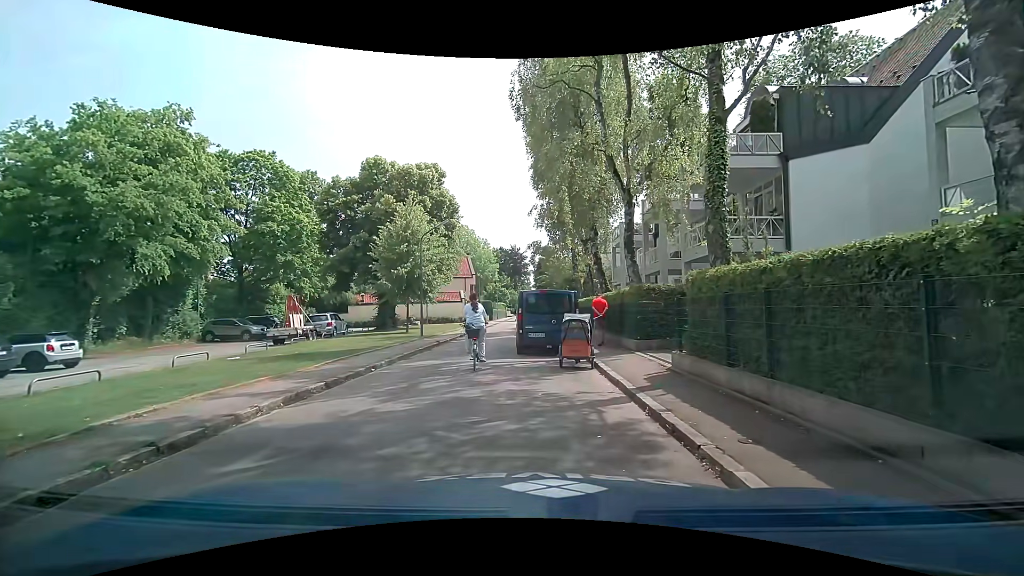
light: Day
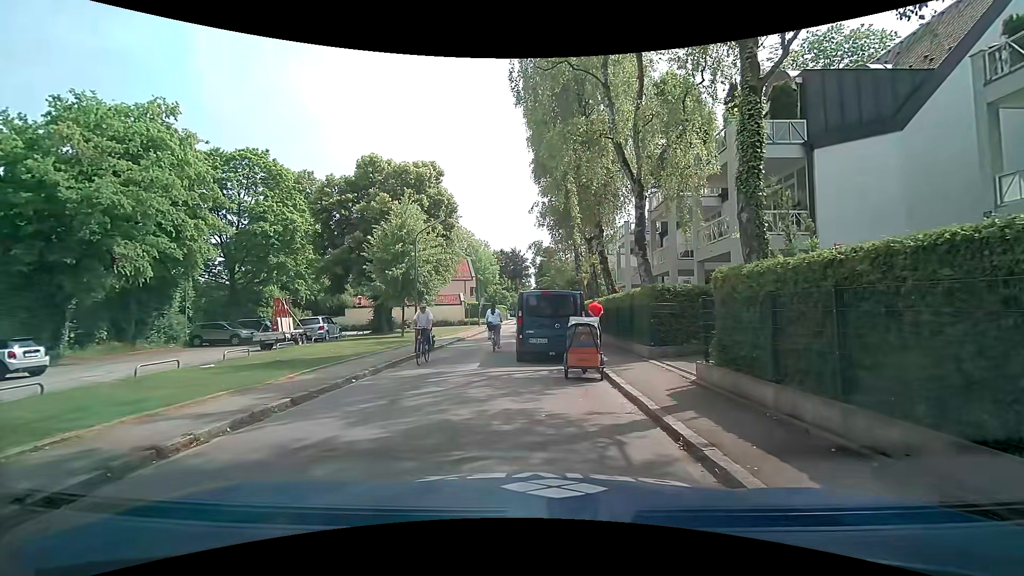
(0.0, +1.4) m; 0°
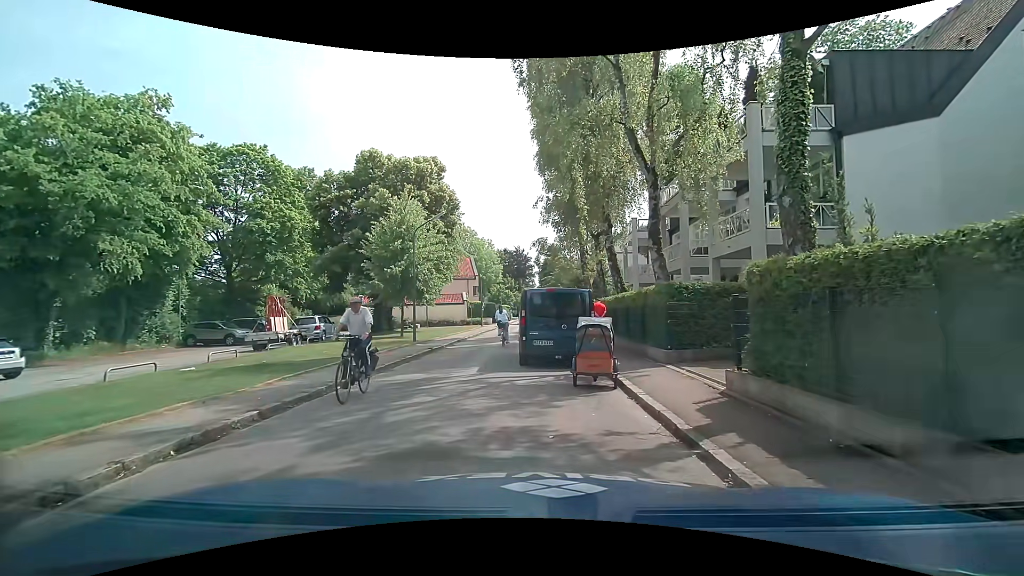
(0.0, +1.1) m; 0°
